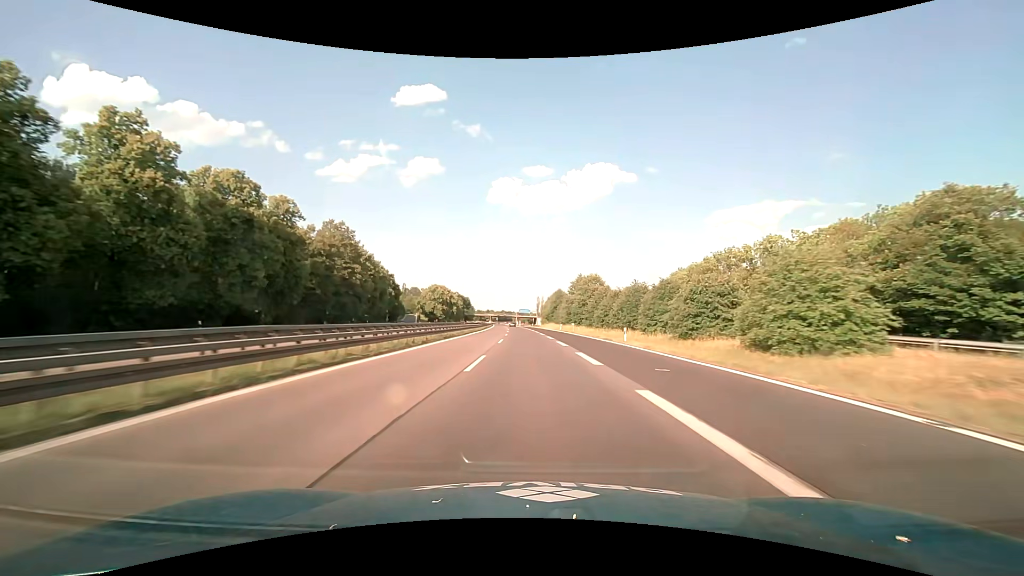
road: motorway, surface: asphalt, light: Day
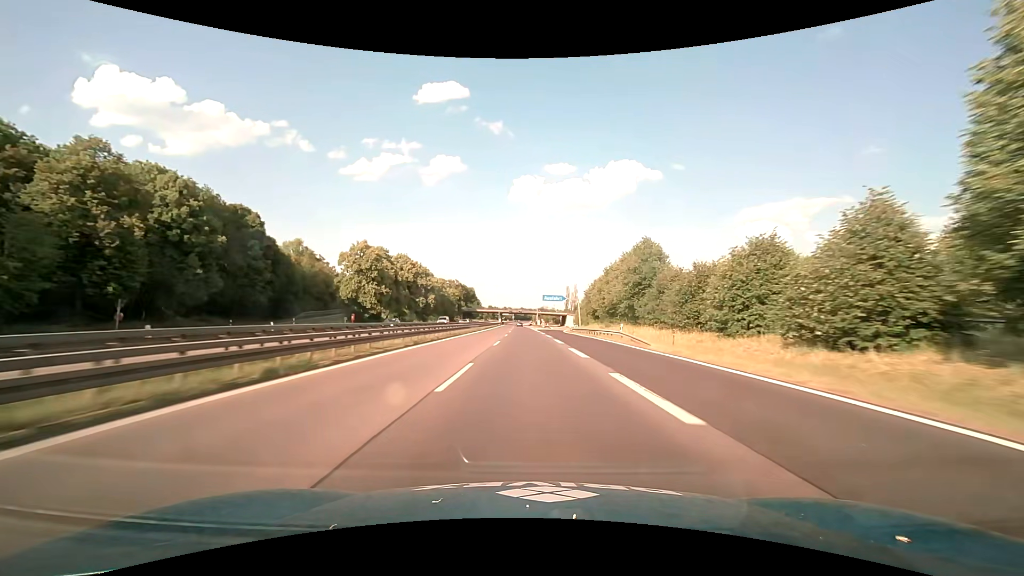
(-2.3, +93.4) m; -3°
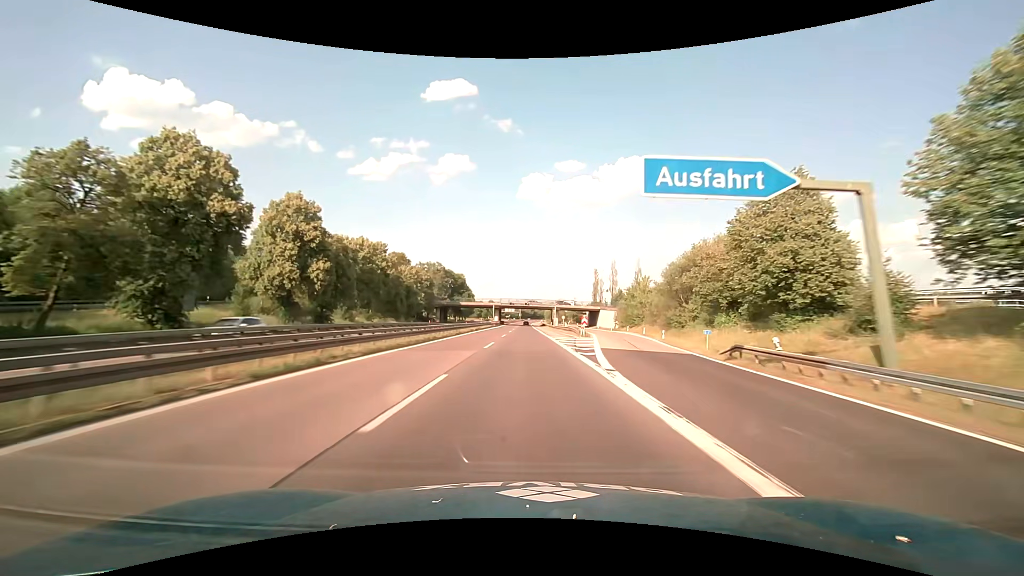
(-0.7, +74.9) m; -1°
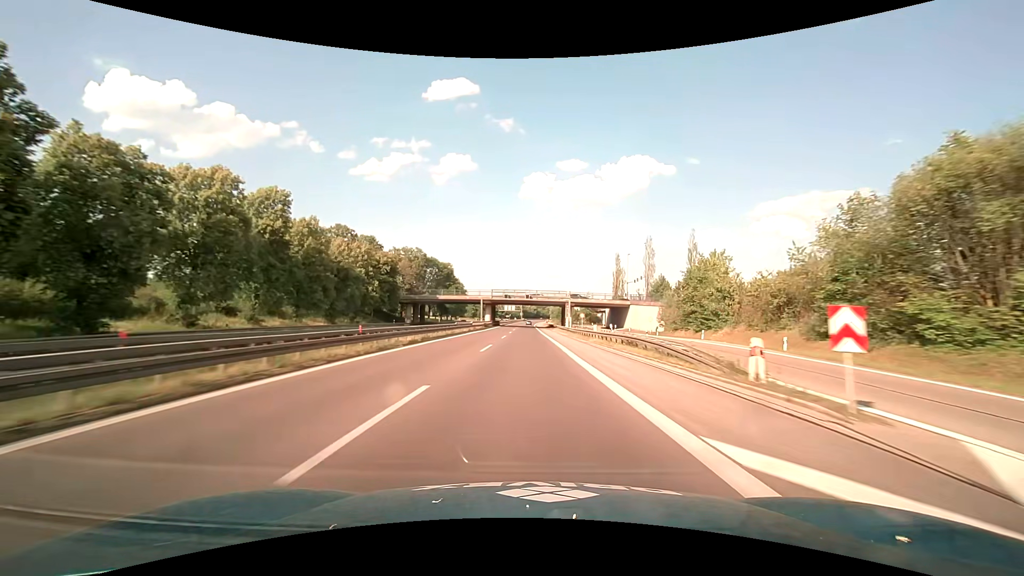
(-0.2, +37.5) m; 0°
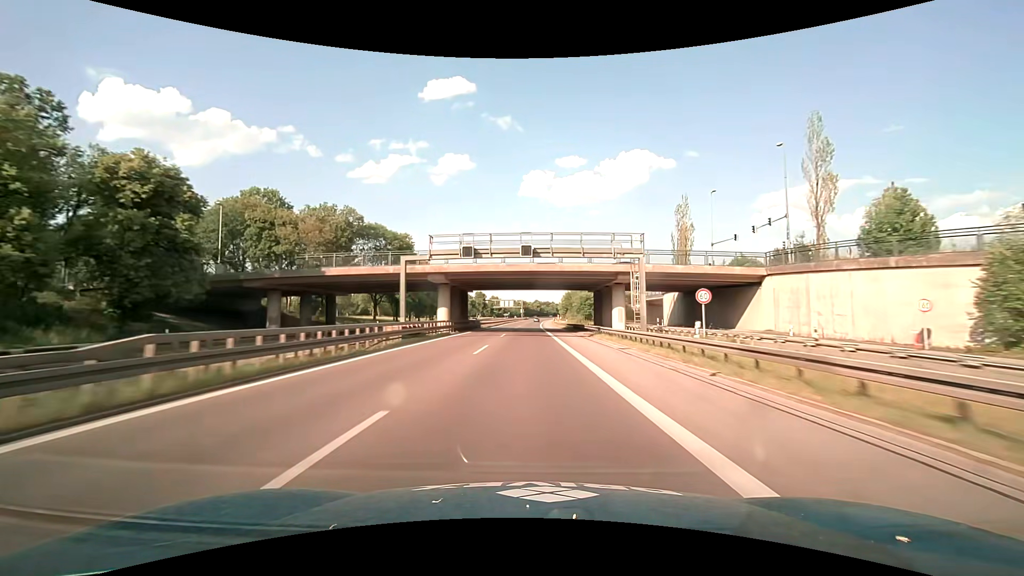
(0.0, +56.3) m; 0°
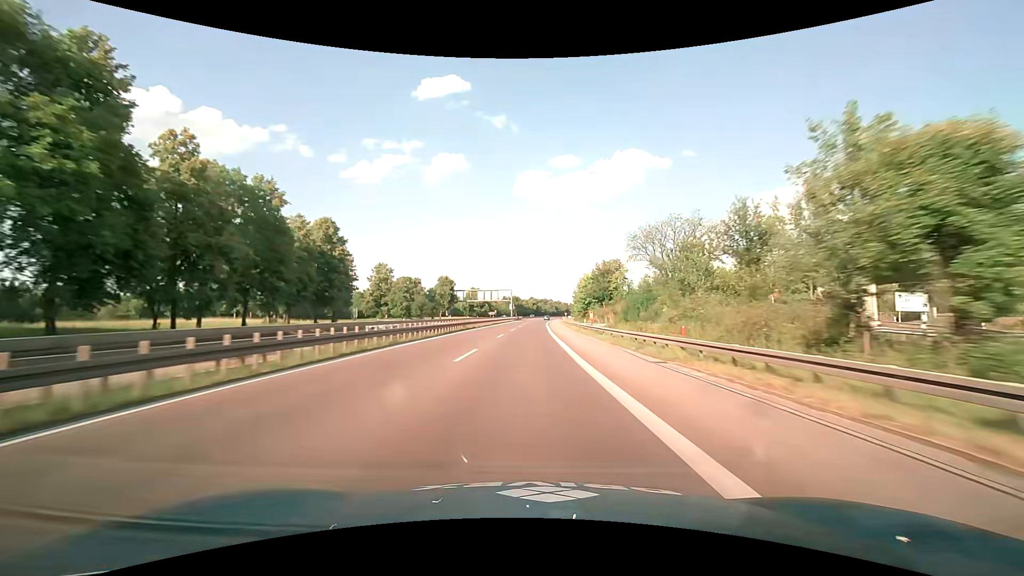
(0.0, +74.9) m; 0°
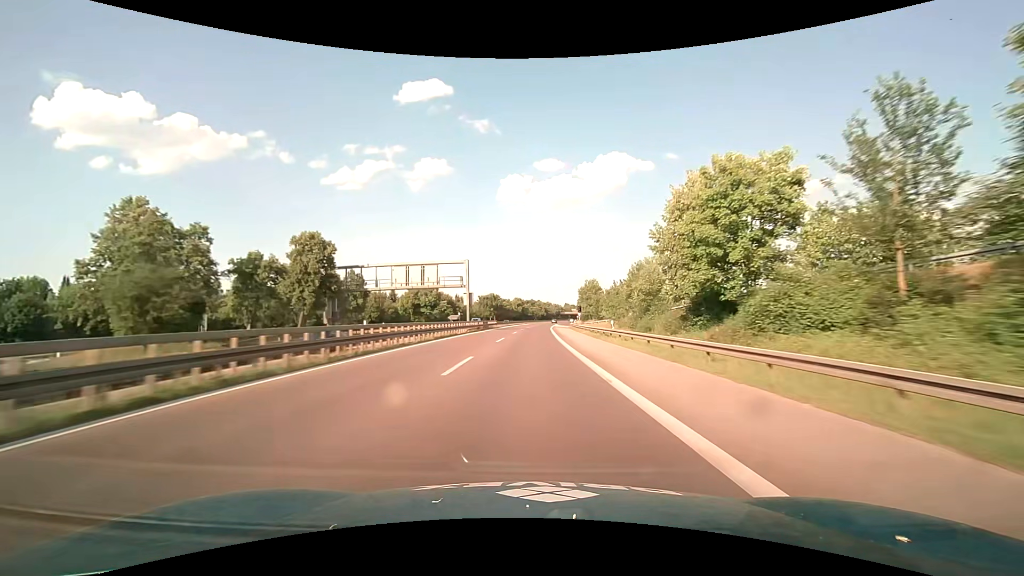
(+1.1, +74.7) m; +2°
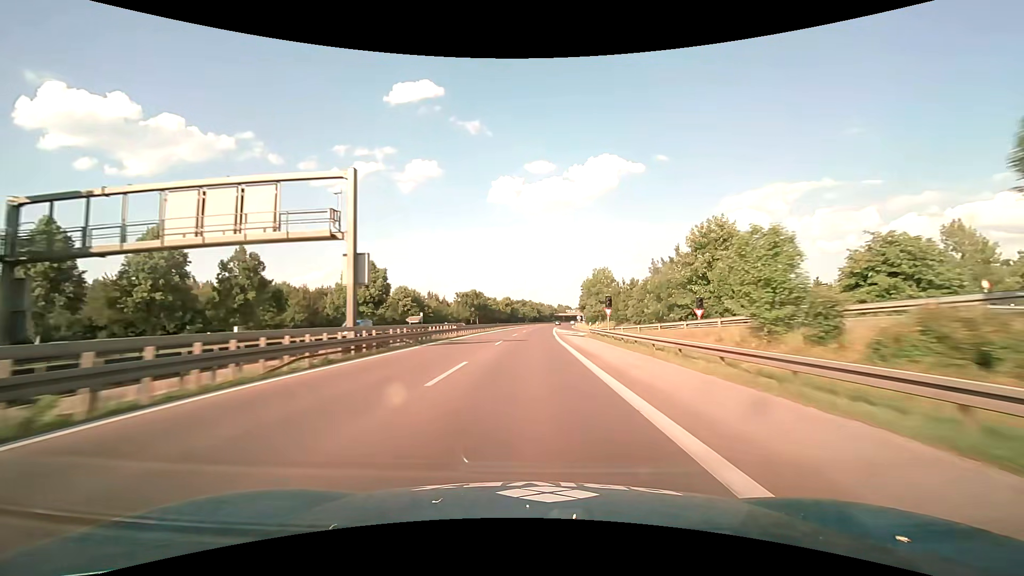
(+0.4, +37.3) m; +1°
(0, +10) (0, +20) (0, +30) (0, +40) (+1, +50) (+1, +60) (+1, +70) (+2, +80) (+2, +90) (+3, +100) m
